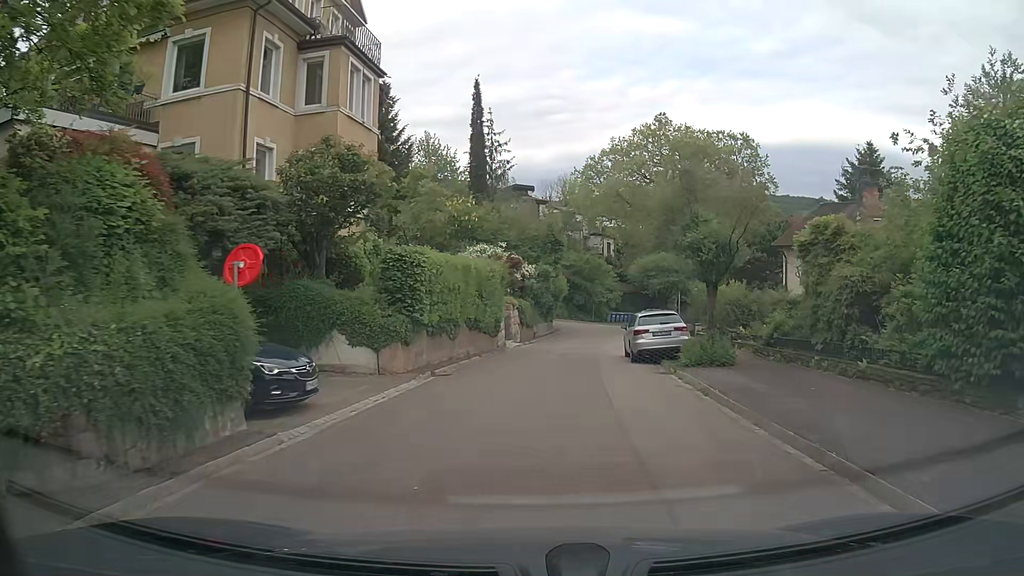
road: residential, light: Day
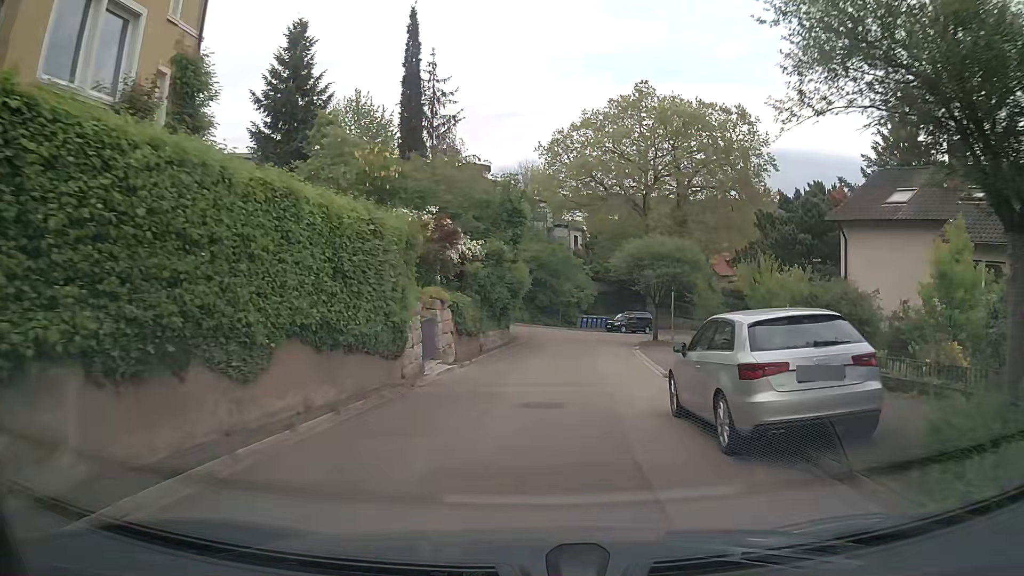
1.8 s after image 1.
(+0.4, +12.8) m; +3°
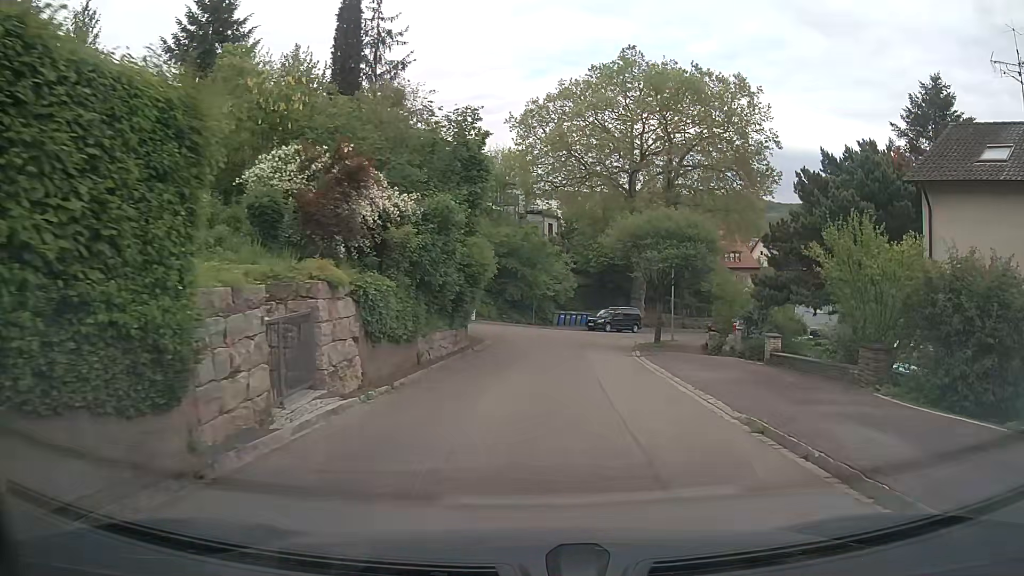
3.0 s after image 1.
(+0.1, +8.4) m; +3°
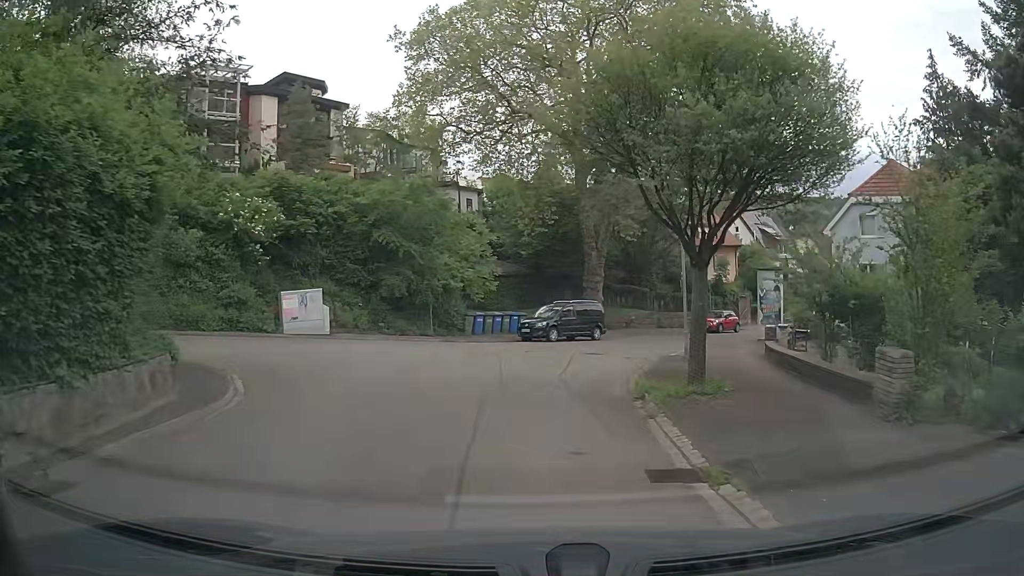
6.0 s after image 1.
(+1.7, +18.4) m; +5°
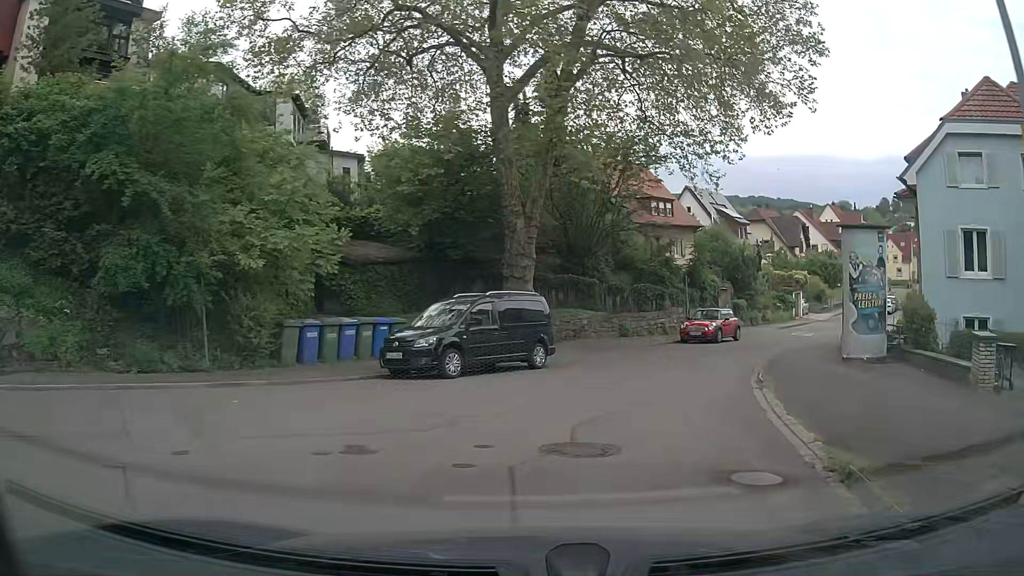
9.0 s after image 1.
(+0.4, +15.5) m; +10°
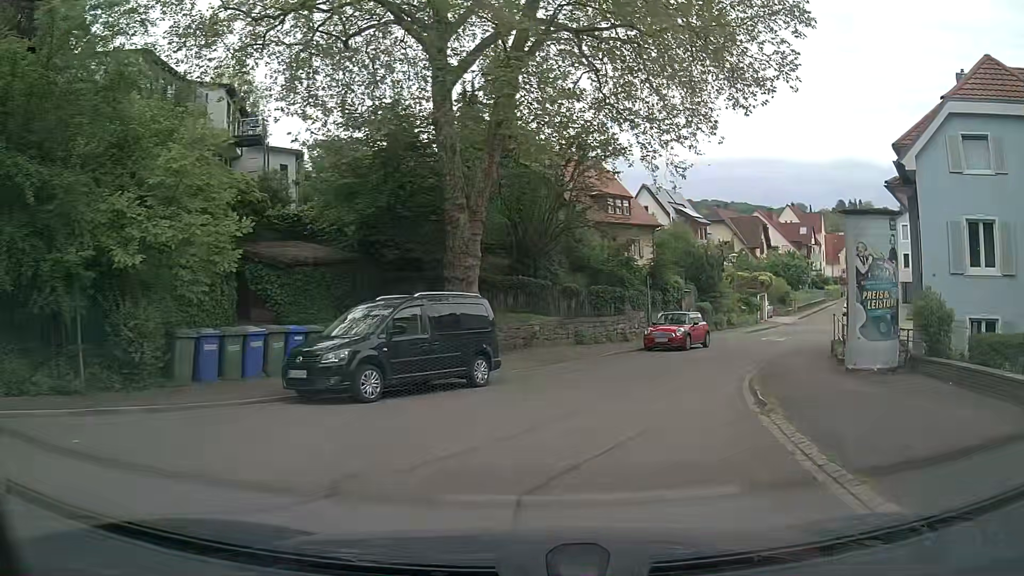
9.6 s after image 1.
(0.0, +3.0) m; +2°
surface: asphalt
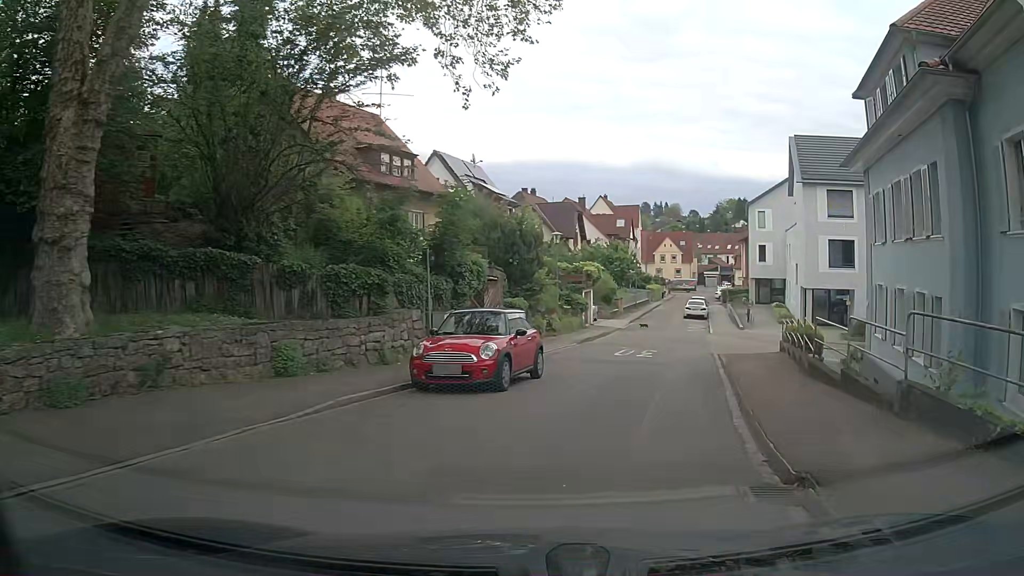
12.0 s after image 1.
(+2.0, +13.1) m; +17°
(+1, +10) (+4, +20) (+6, +29) (+8, +39) (+10, +49) (+11, +59) (+15, +68) (+19, +77) (+21, +87) (+24, +97) m
